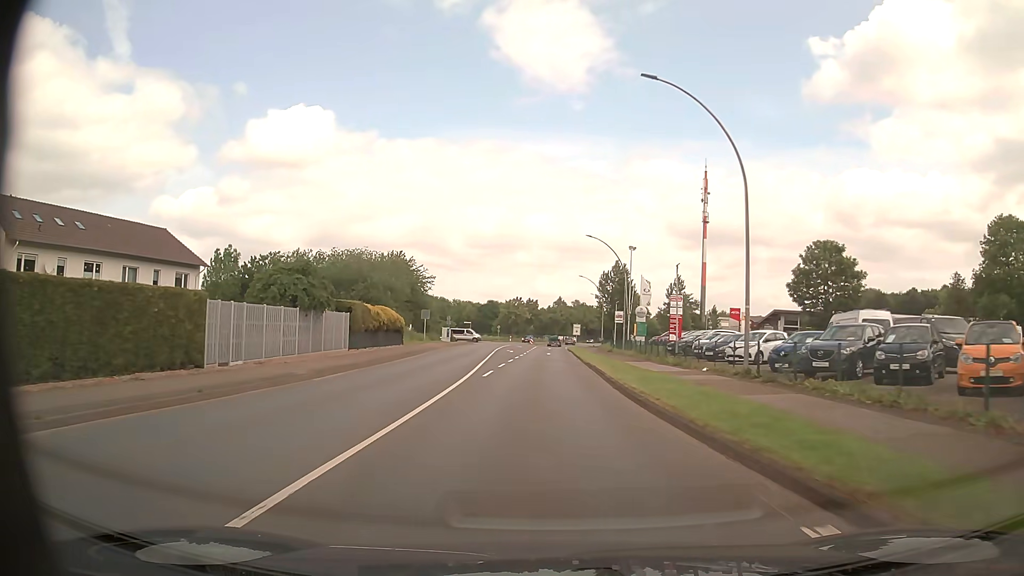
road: primary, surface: asphalt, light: Day
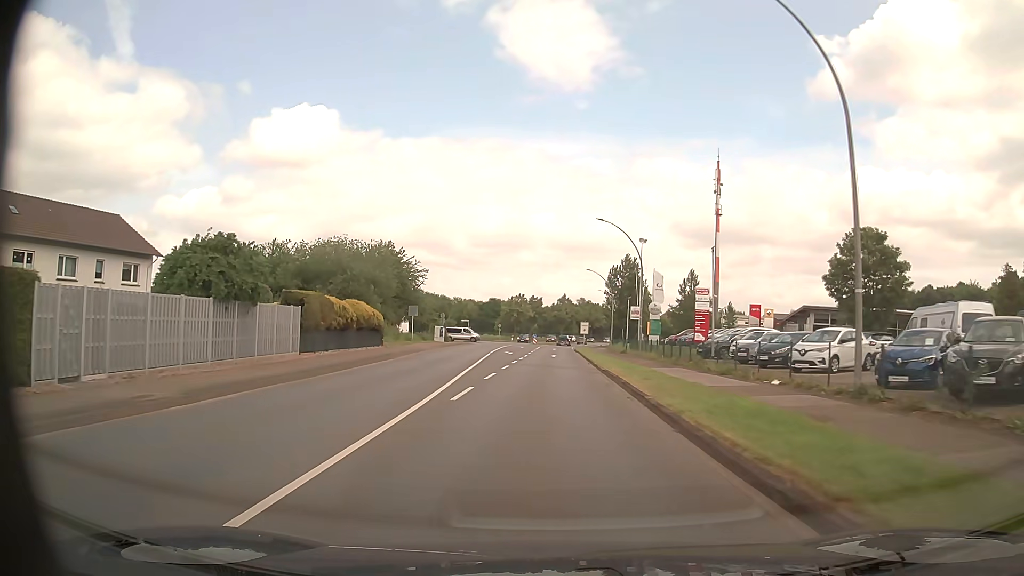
(0.0, +7.9) m; 0°
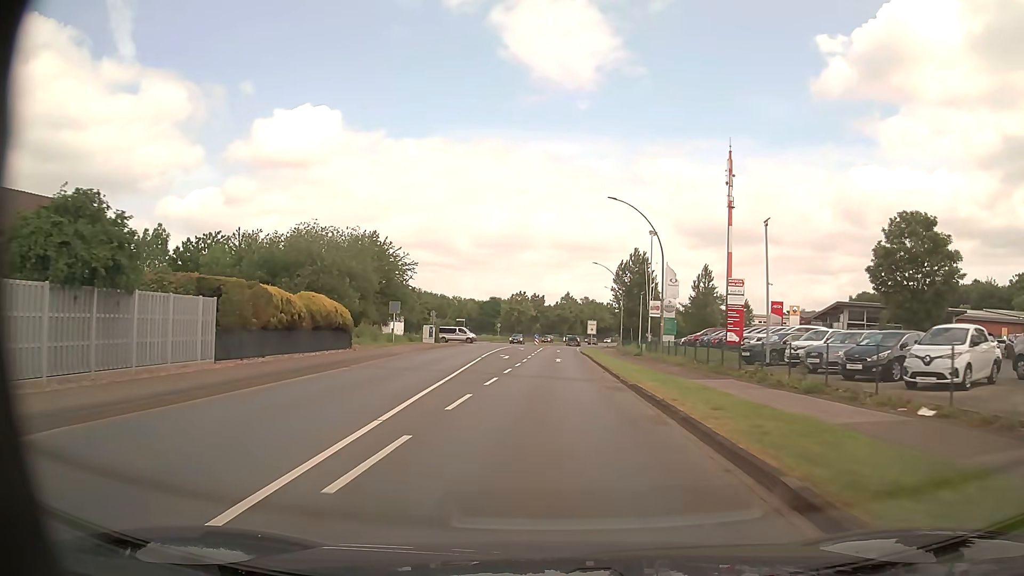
(0.0, +7.9) m; 0°
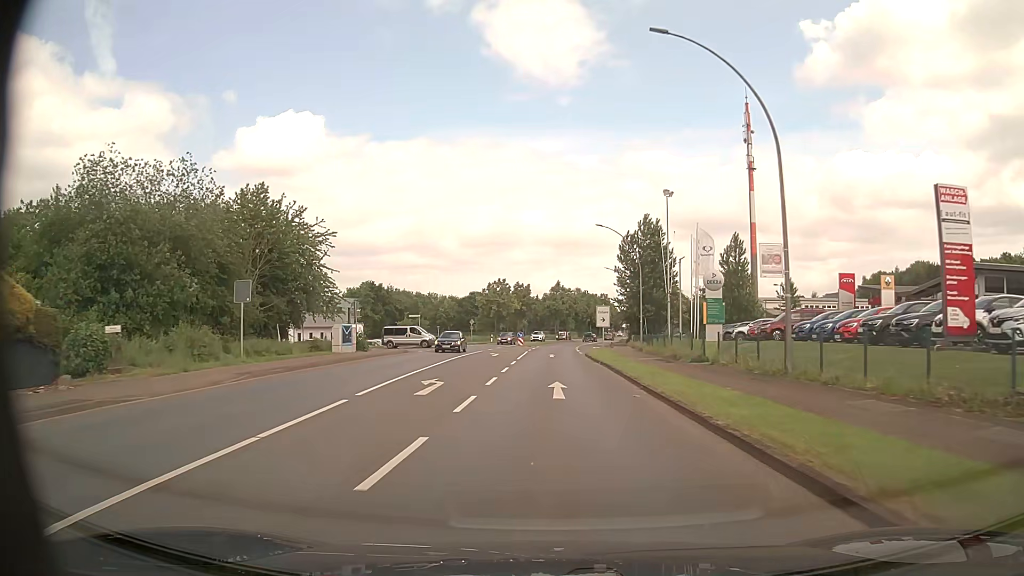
(+0.2, +23.8) m; +1°
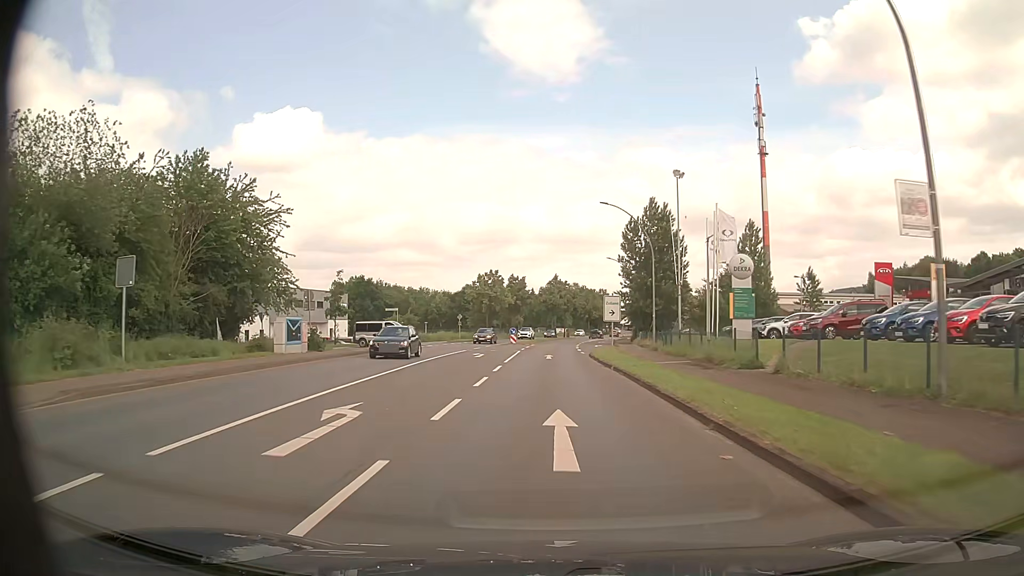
(0.0, +8.0) m; 0°
